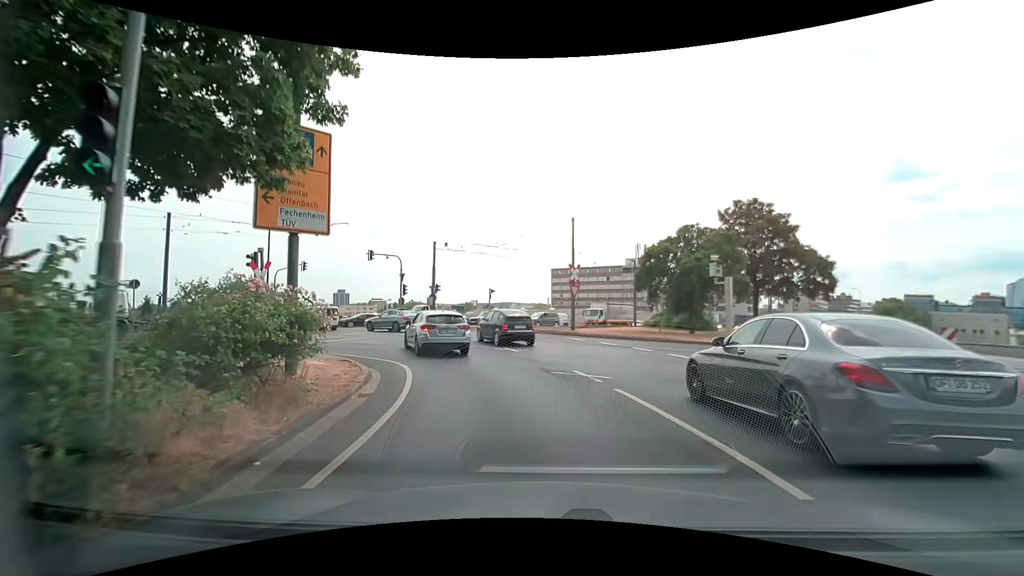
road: primary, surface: asphalt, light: Day
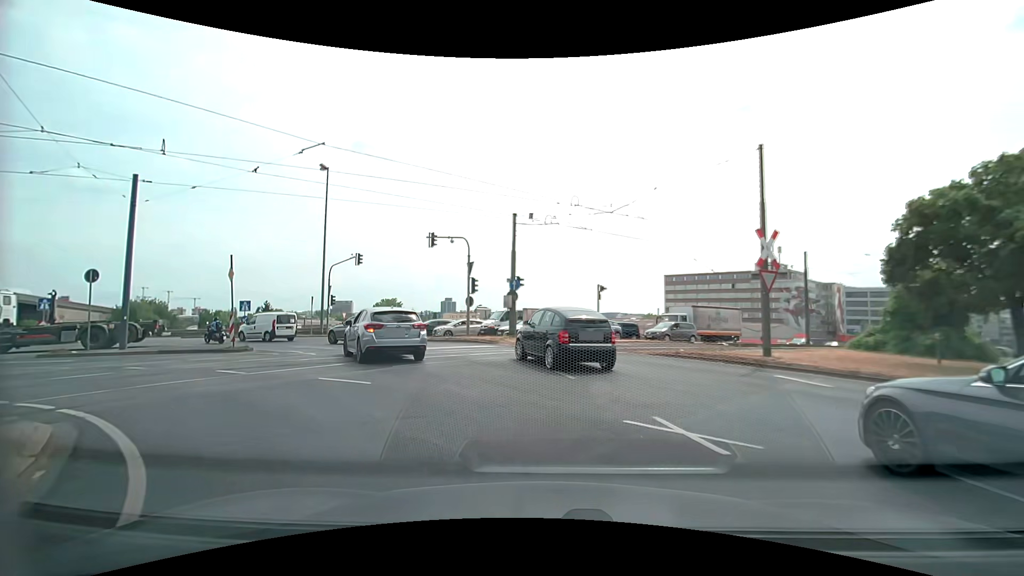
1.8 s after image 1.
(-1.2, +12.9) m; -11°
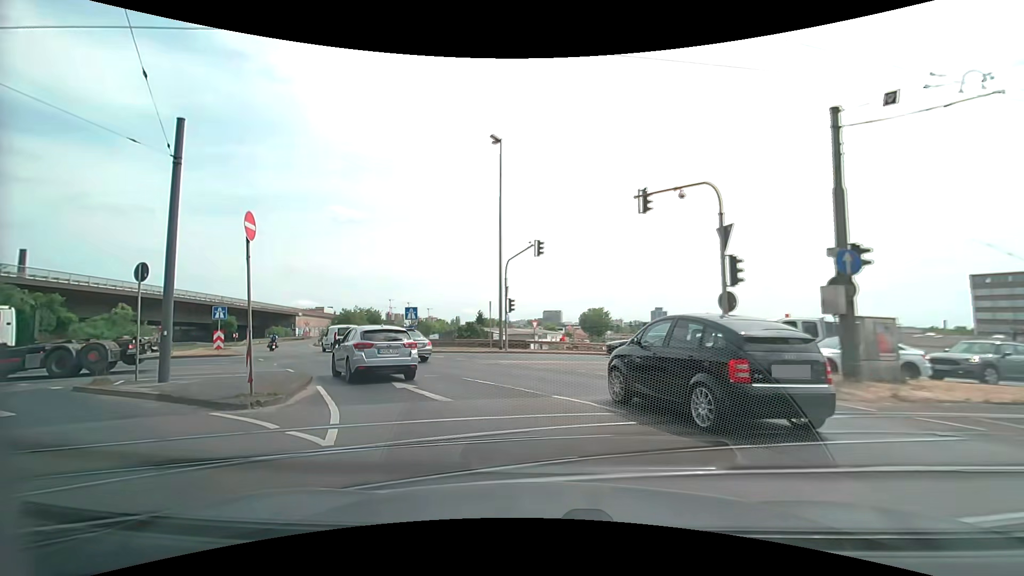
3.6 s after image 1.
(-2.3, +12.0) m; -23°
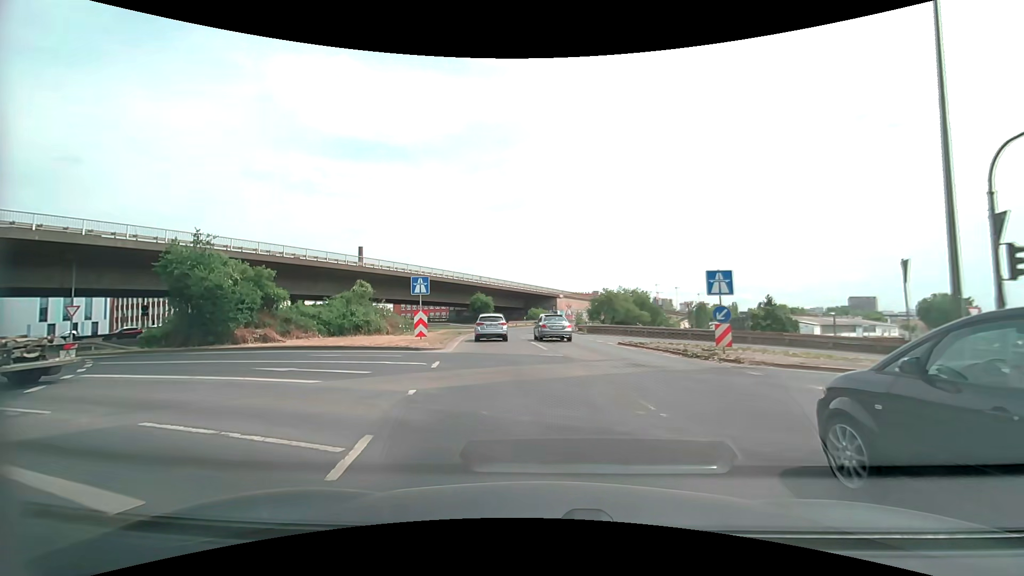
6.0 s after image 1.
(-4.4, +15.0) m; -30°
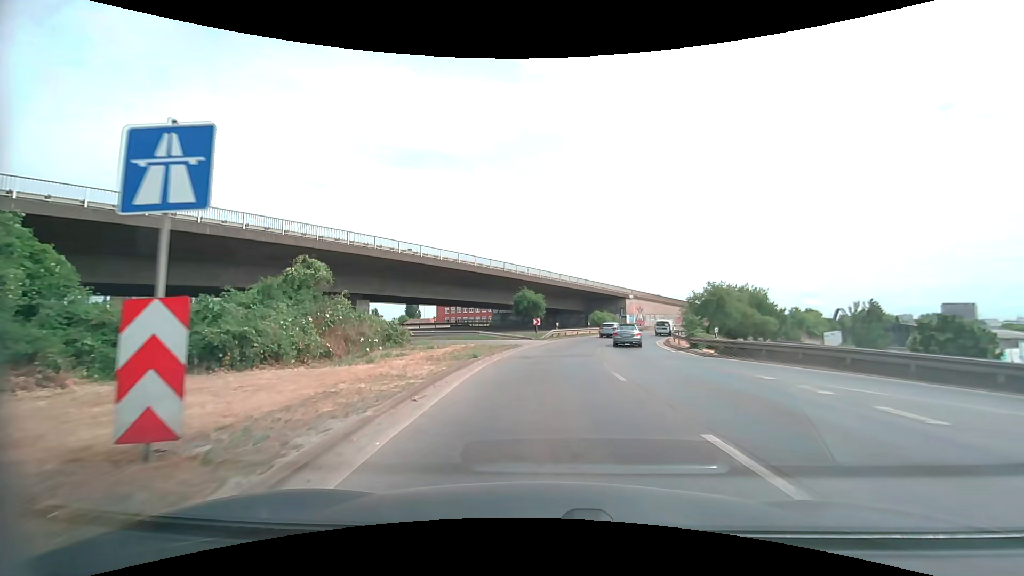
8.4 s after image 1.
(-1.8, +19.8) m; -6°
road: motorway_link
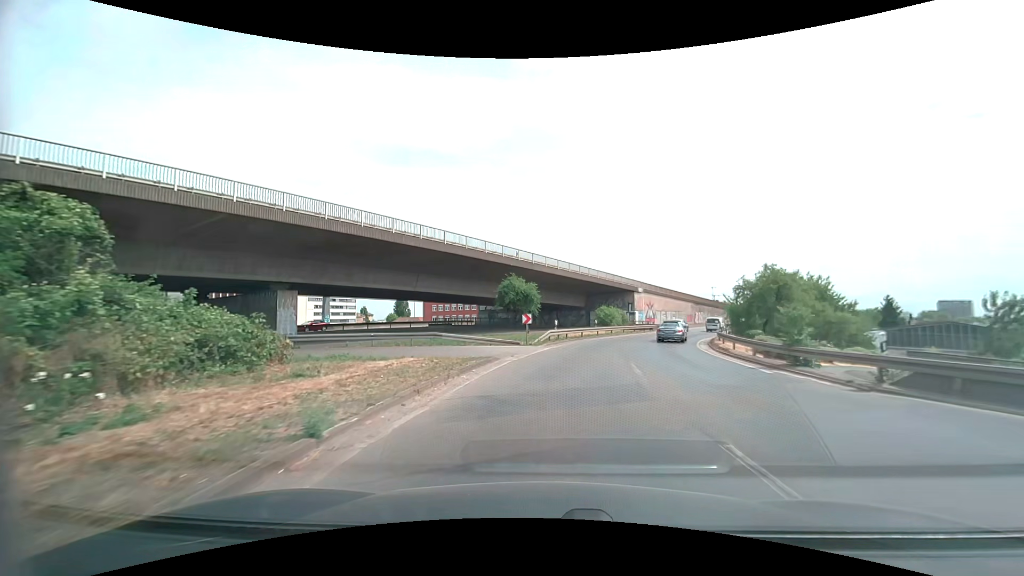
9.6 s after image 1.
(+0.1, +12.8) m; +1°
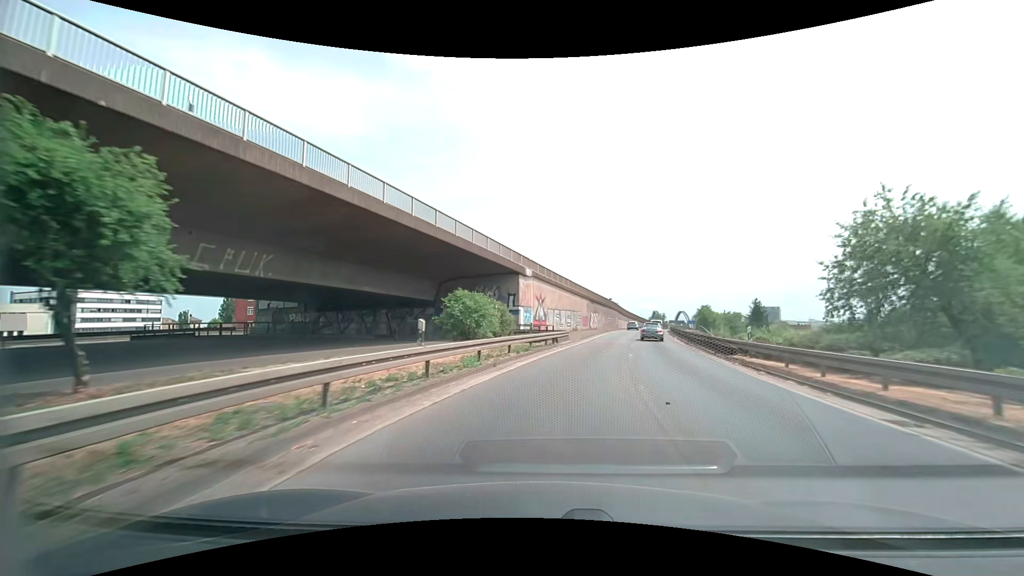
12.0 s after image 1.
(+3.6, +31.2) m; +15°
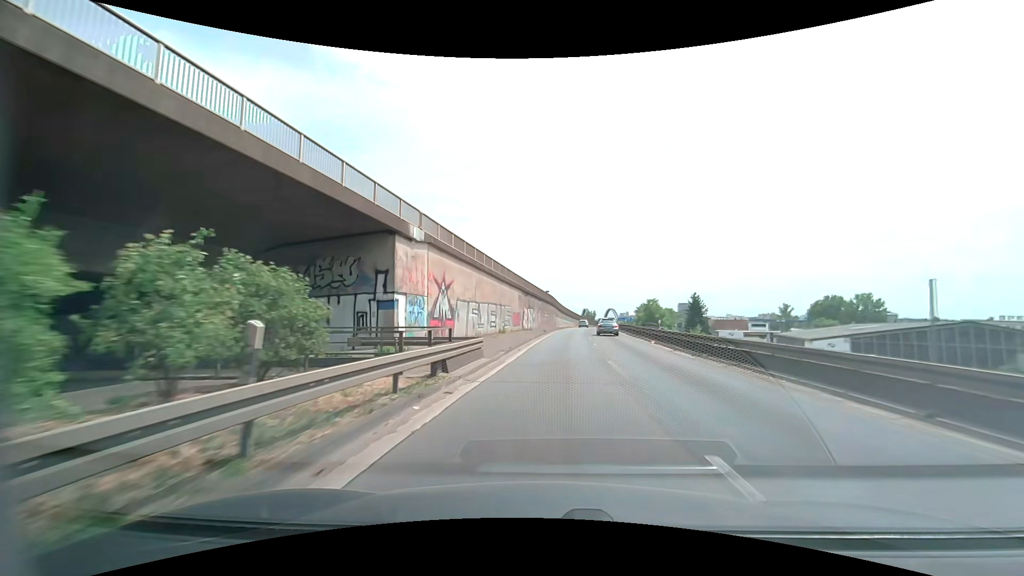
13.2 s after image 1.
(+1.4, +18.3) m; +8°
(0, +10) (+1, +20) (+1, +30) (+2, +40) (+3, +50) (+3, +60) (+4, +70) (+5, +80) (+7, +90) (+8, +100) m
